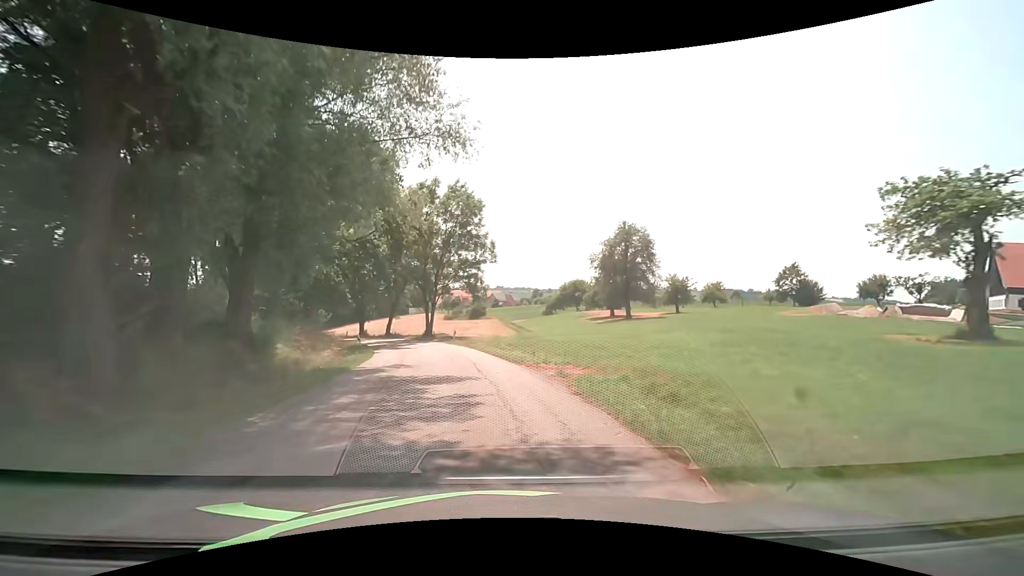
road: tertiary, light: Day
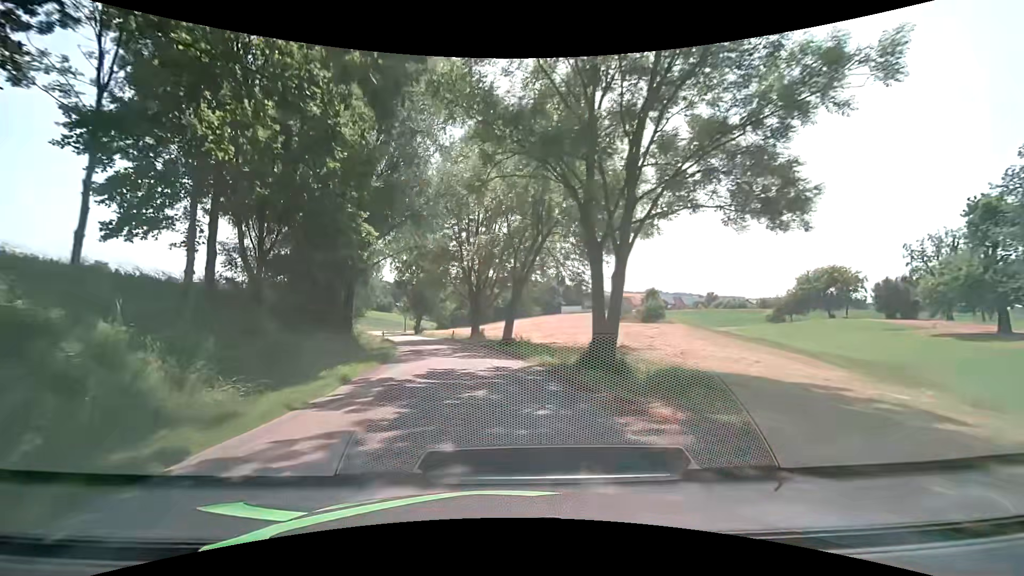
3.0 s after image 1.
(-5.9, +37.4) m; -17°
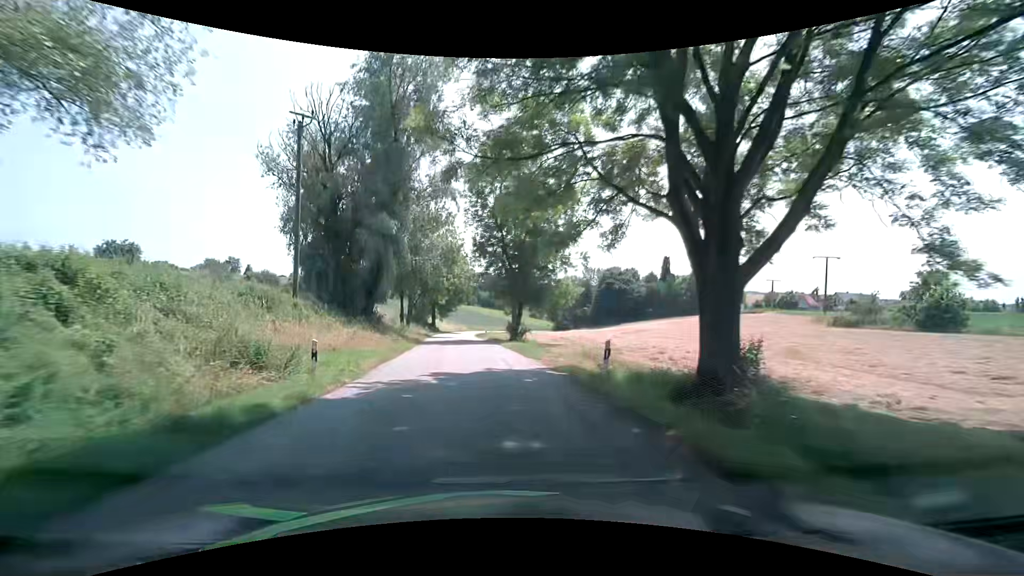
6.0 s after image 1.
(-4.6, +37.7) m; -13°
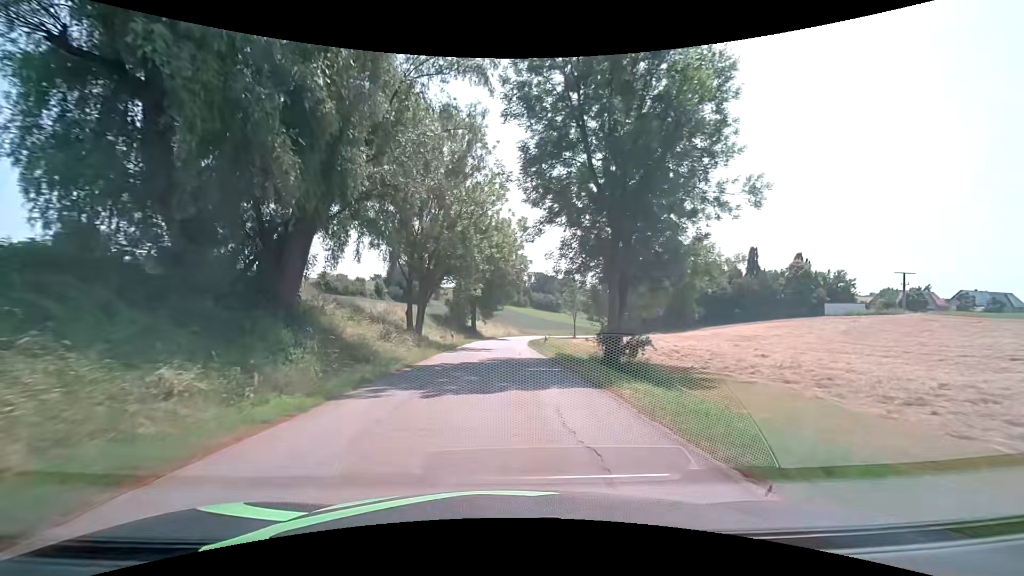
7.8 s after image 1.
(-1.4, +22.8) m; -6°
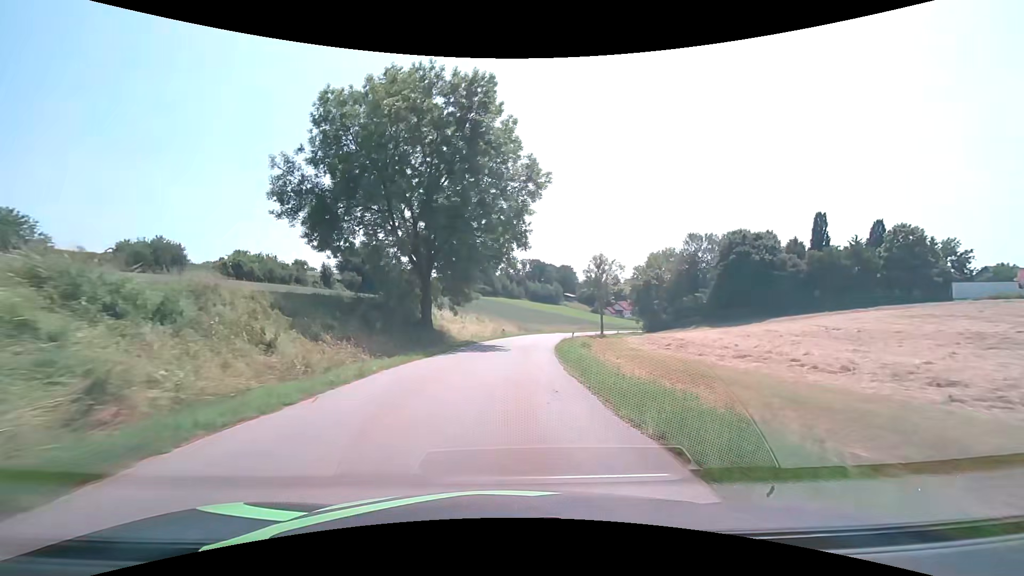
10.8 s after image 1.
(-0.1, +38.3) m; +1°
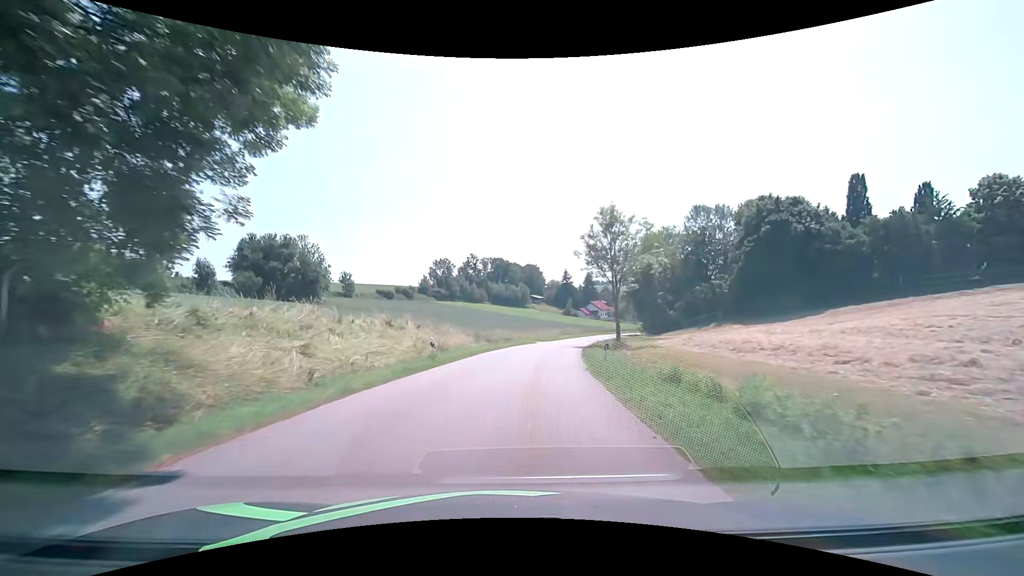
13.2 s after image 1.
(+0.9, +30.6) m; +4°
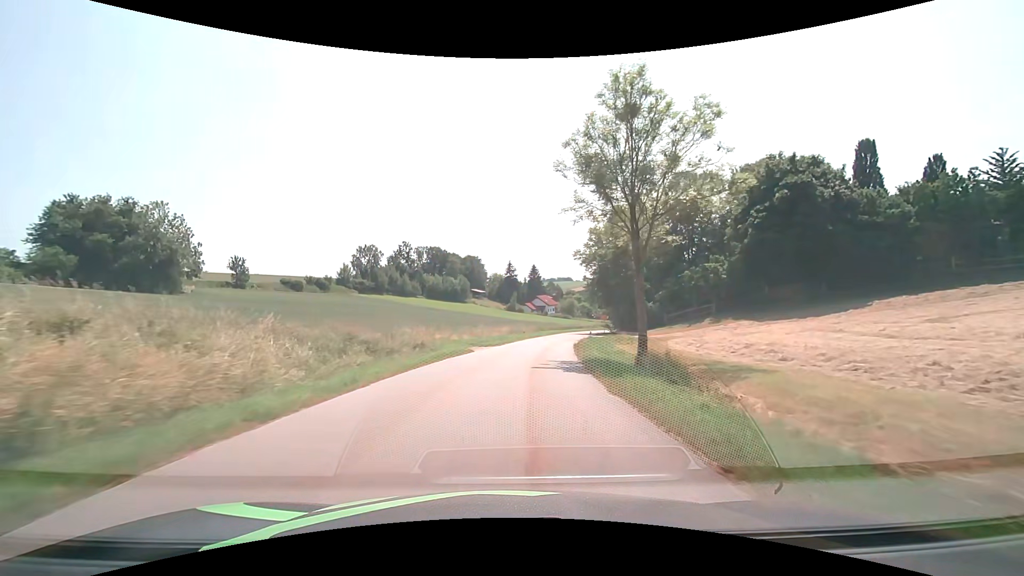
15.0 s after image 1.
(+1.0, +22.8) m; +6°
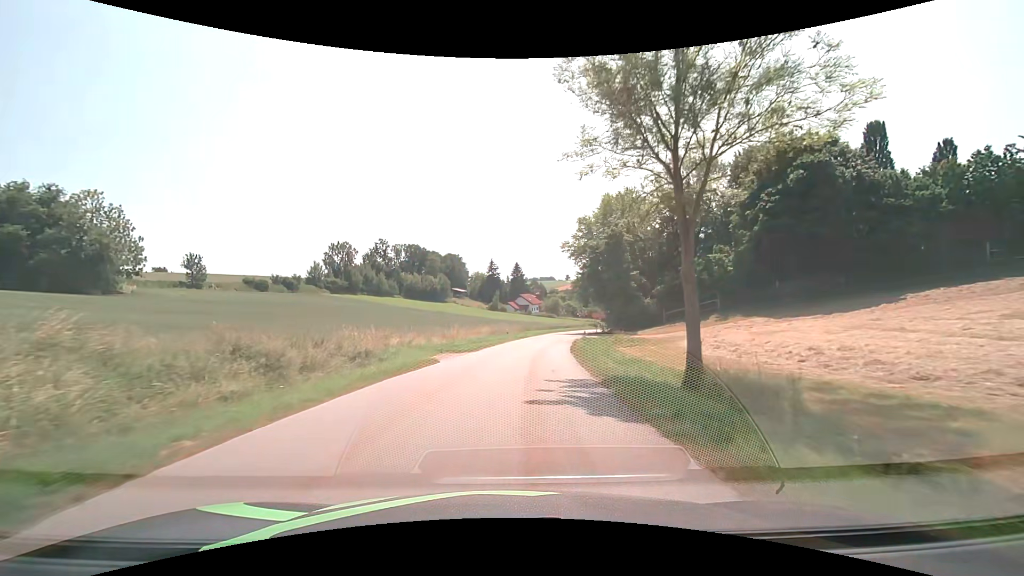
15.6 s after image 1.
(+0.1, +7.6) m; +2°
(0, +10) (+1, +20) (+2, +30) (+3, +40) (+4, +50) (+6, +60) (+9, +69) (+12, +79) (+15, +88) (+18, +98) m
